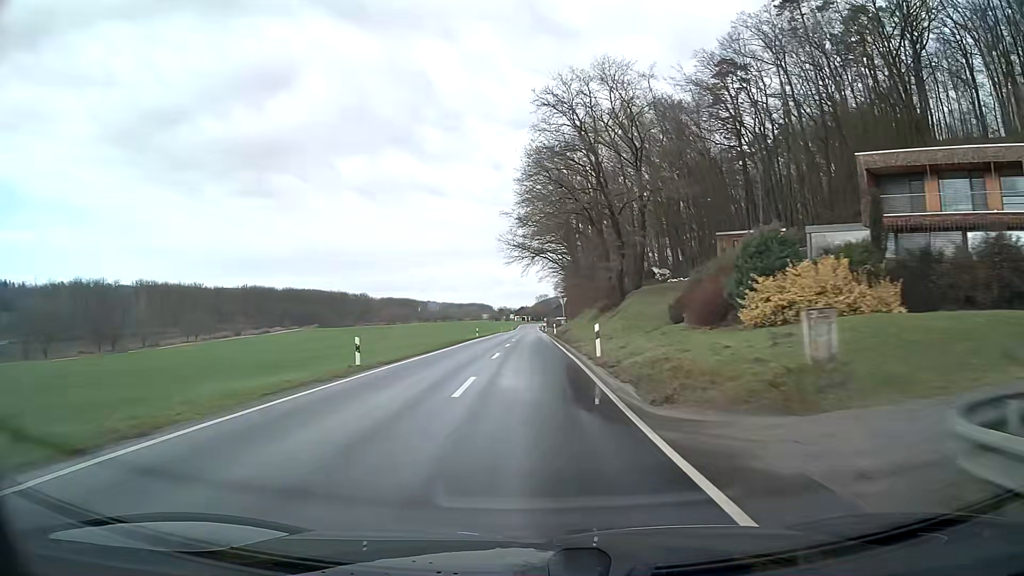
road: secondary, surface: asphalt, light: Day
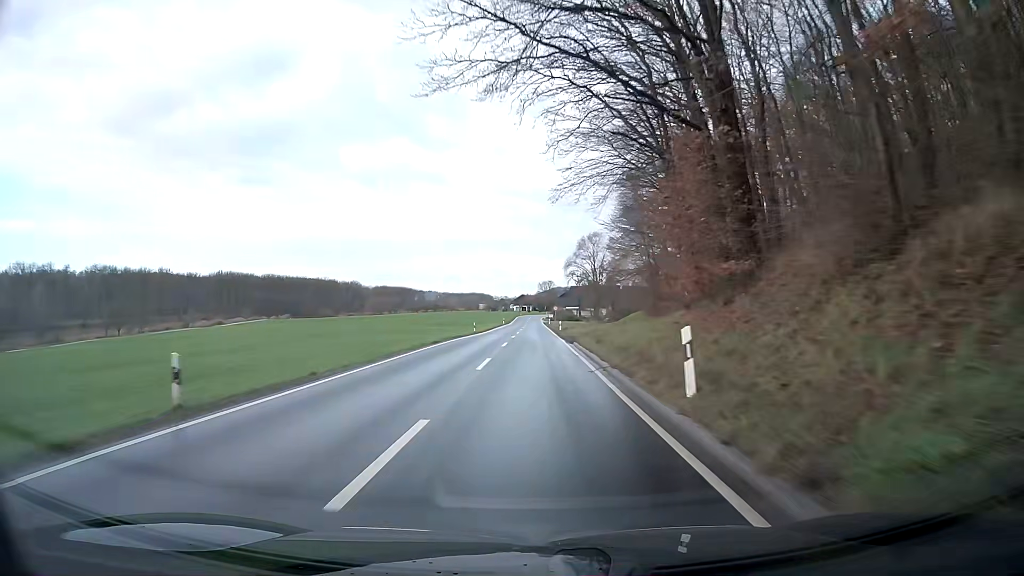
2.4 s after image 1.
(-0.1, +54.9) m; 0°
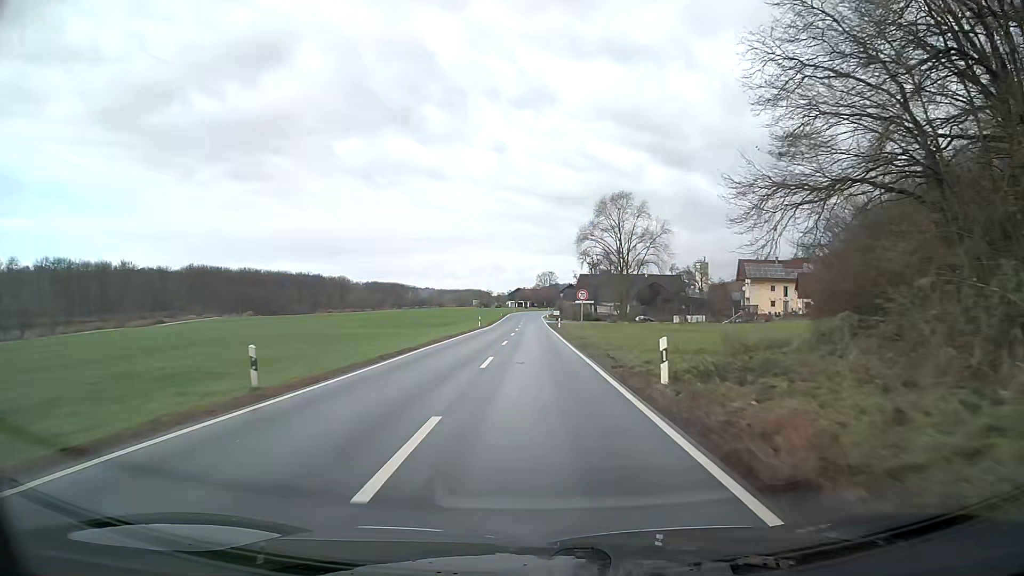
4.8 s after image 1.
(+0.1, +47.2) m; 0°
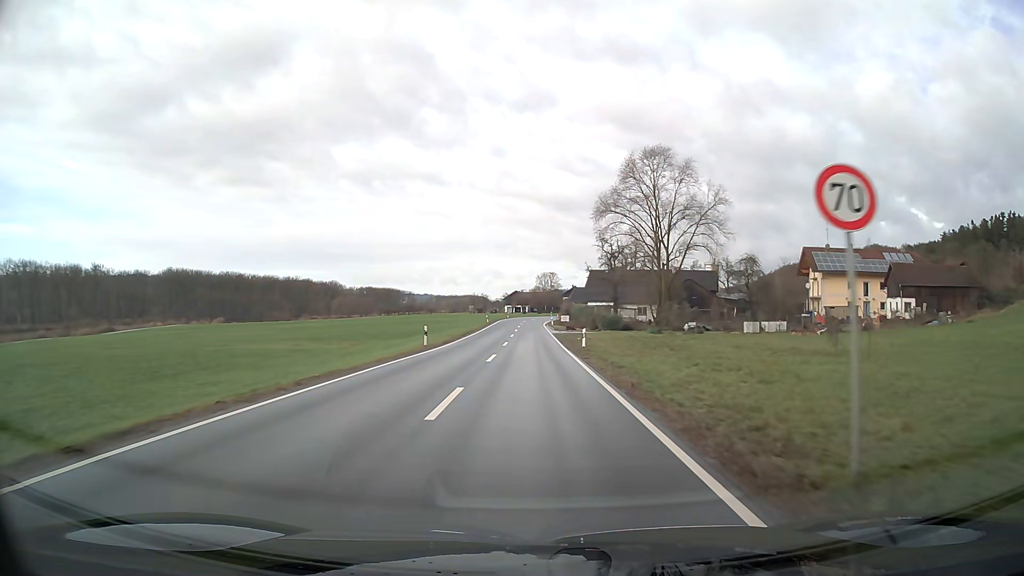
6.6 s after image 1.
(0.0, +31.9) m; 0°
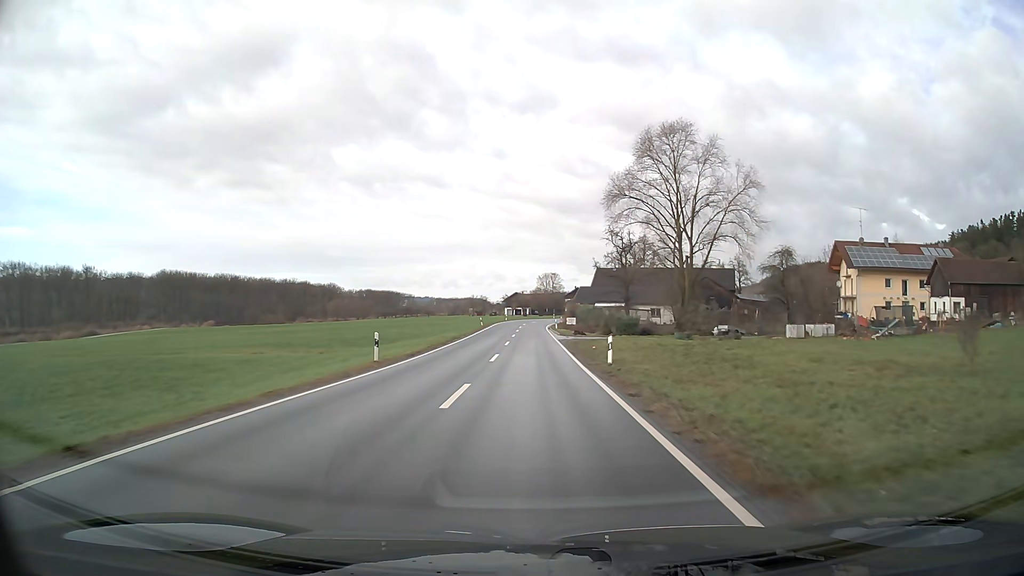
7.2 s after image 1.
(0.0, +10.5) m; 0°
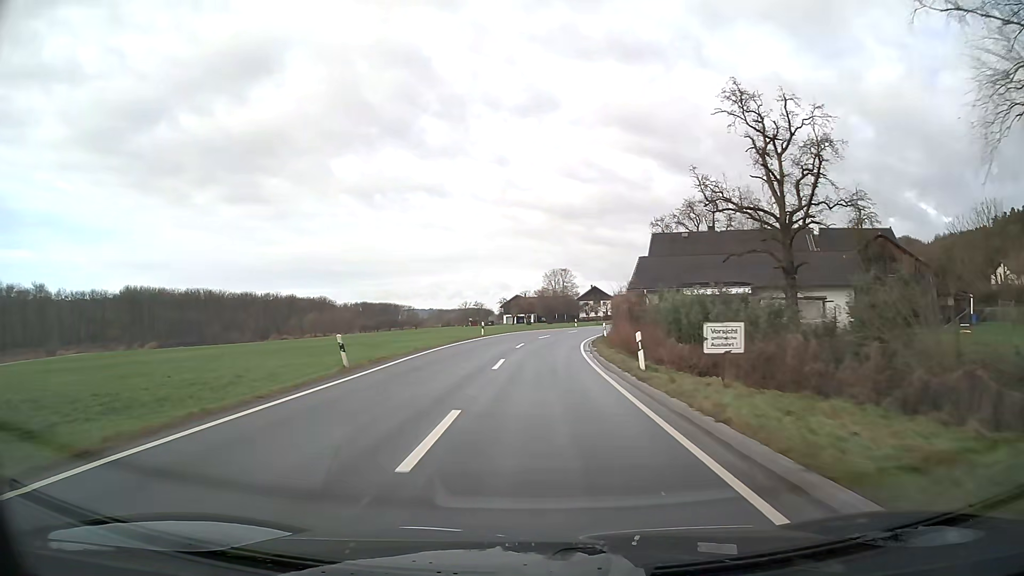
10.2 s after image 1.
(-0.1, +52.4) m; 0°
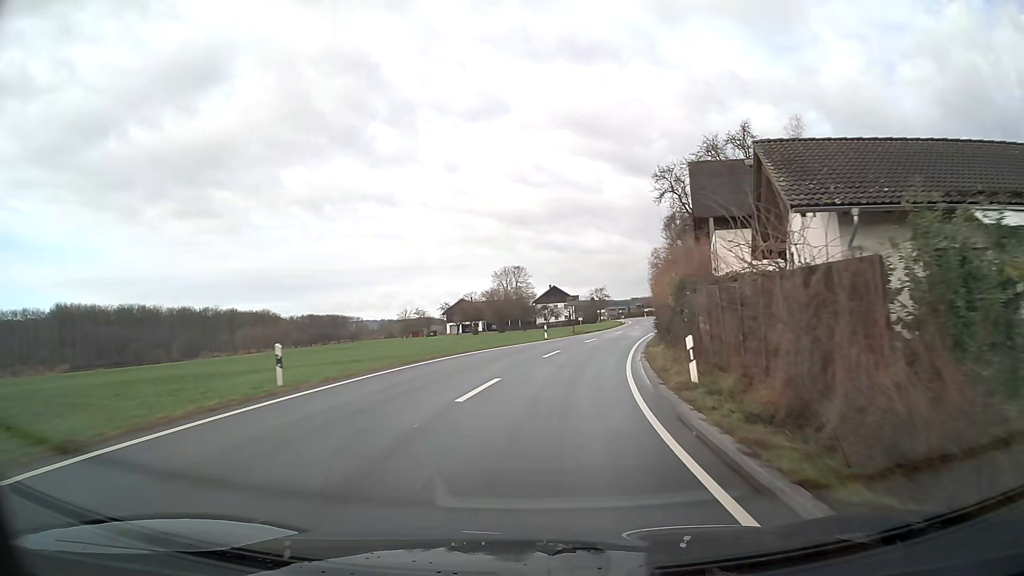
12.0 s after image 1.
(+1.1, +30.8) m; +6°
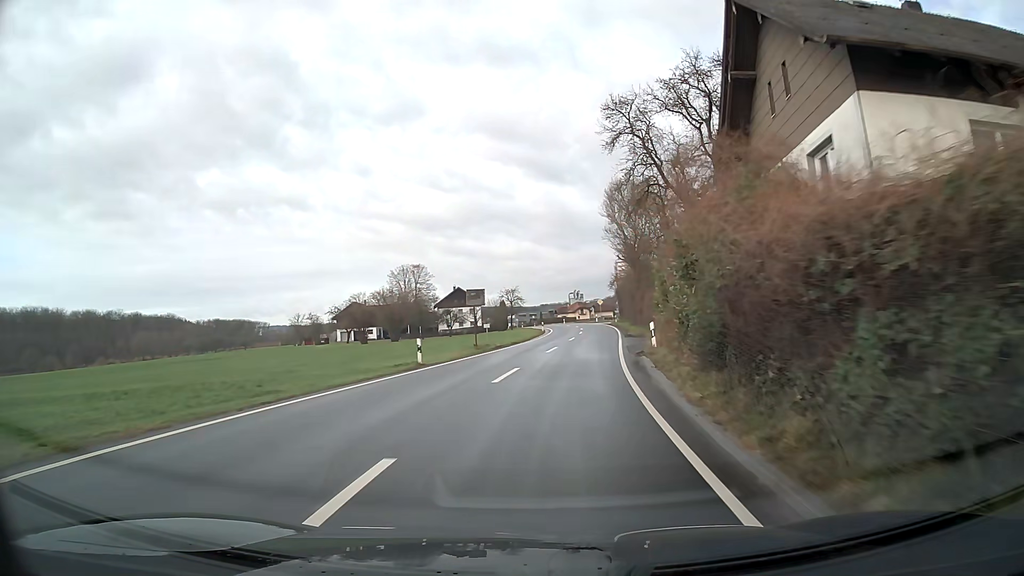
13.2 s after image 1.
(+1.2, +20.2) m; +7°
(0, +10) (+1, +20) (+2, +30) (+3, +40) (+3, +50) (+4, +60) (+4, +70) (+4, +80) (+3, +90) (+2, +100) m
